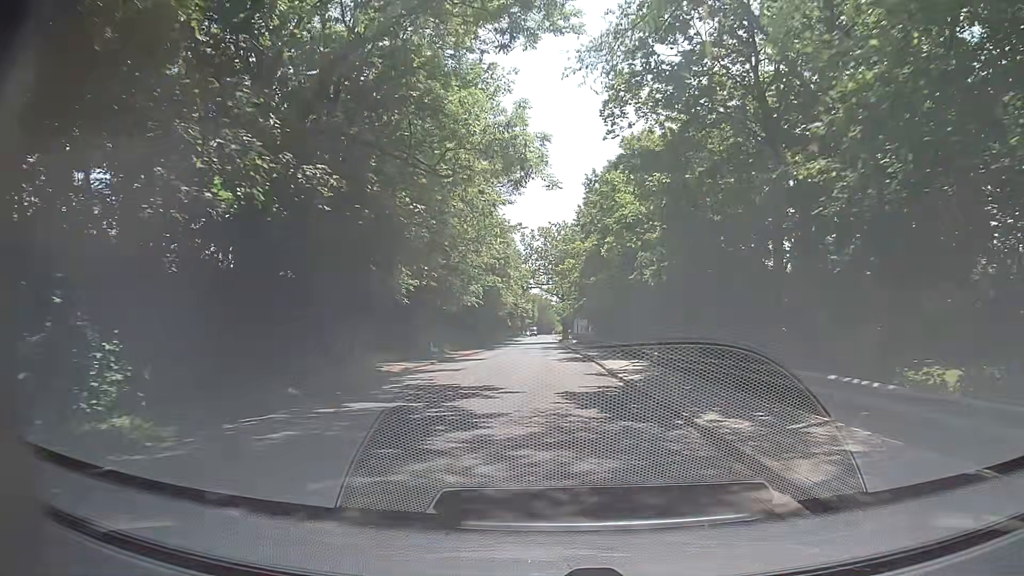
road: tertiary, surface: asphalt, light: Day
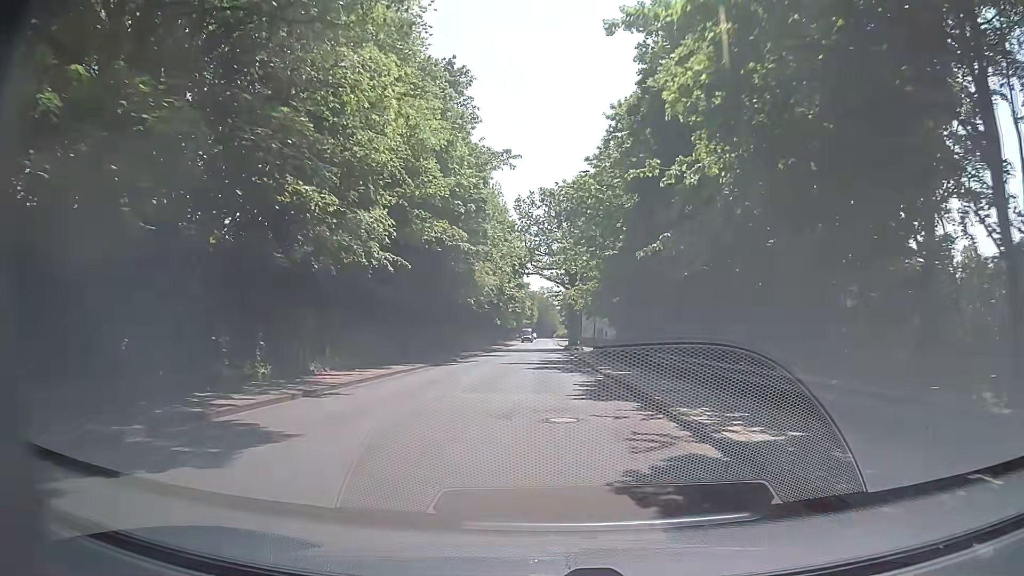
(0.0, +30.4) m; 0°
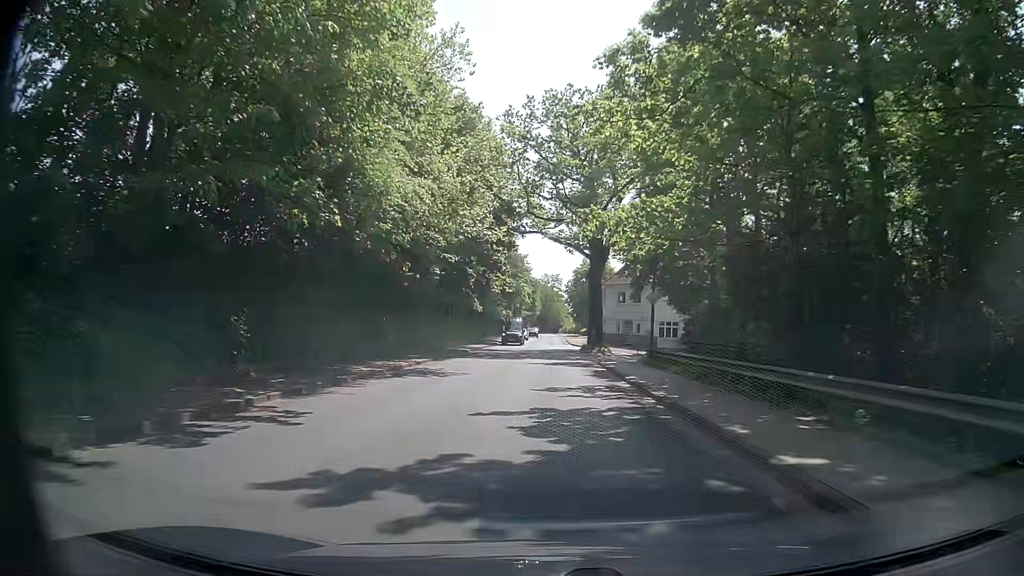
(+0.1, +30.5) m; +1°
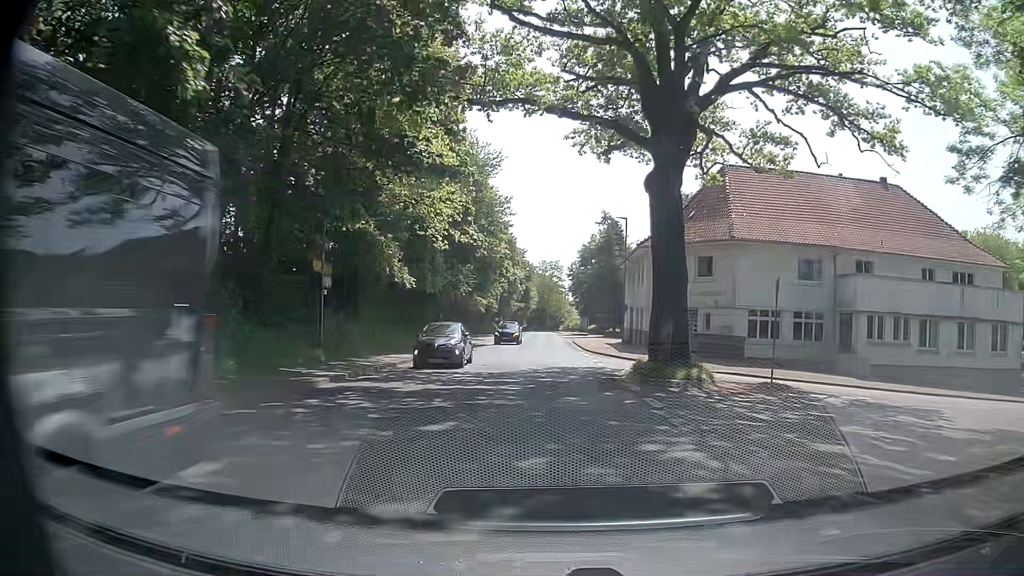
(-0.2, +30.6) m; 0°
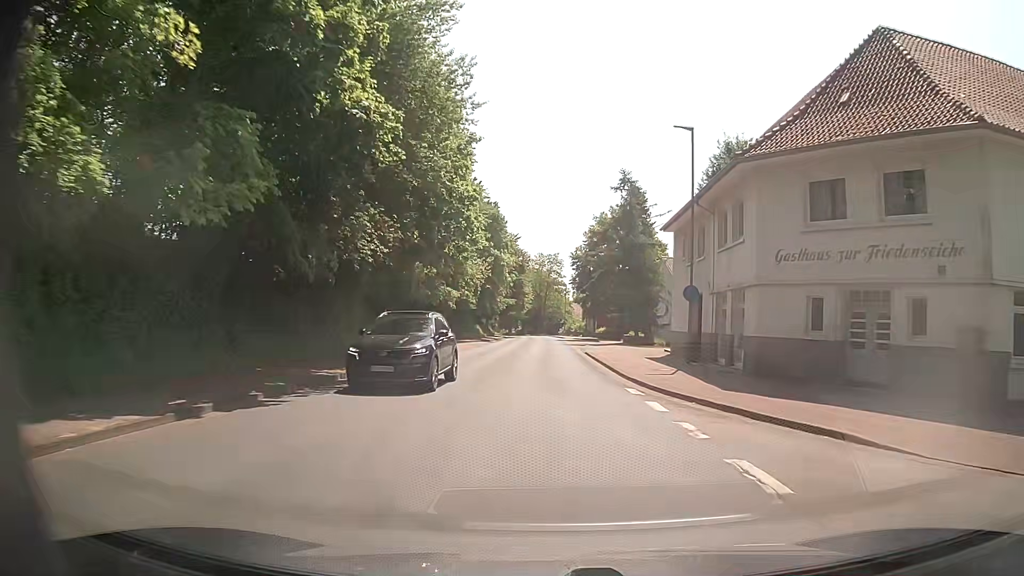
(-0.2, +22.9) m; 0°
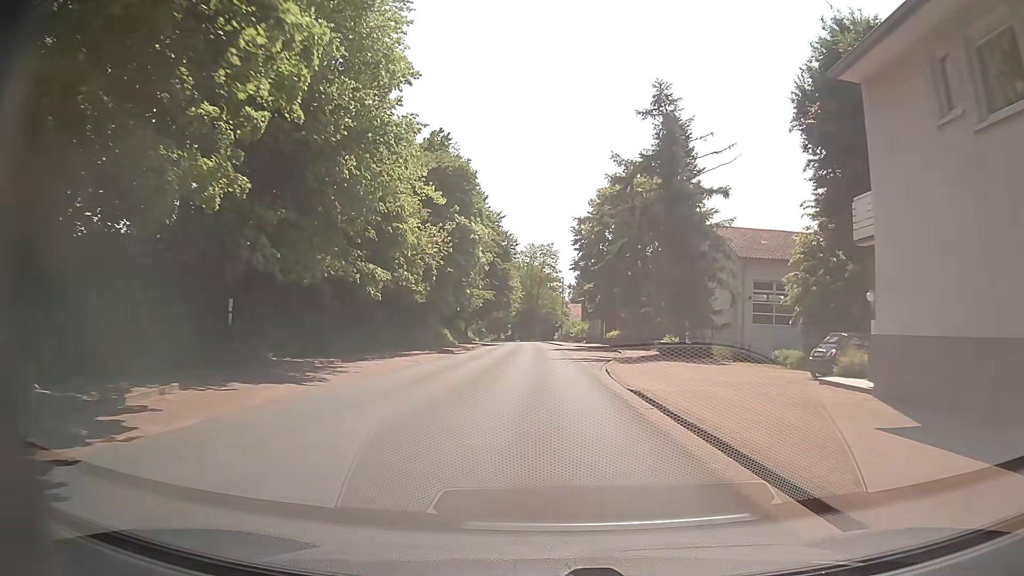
(-0.1, +22.8) m; +1°
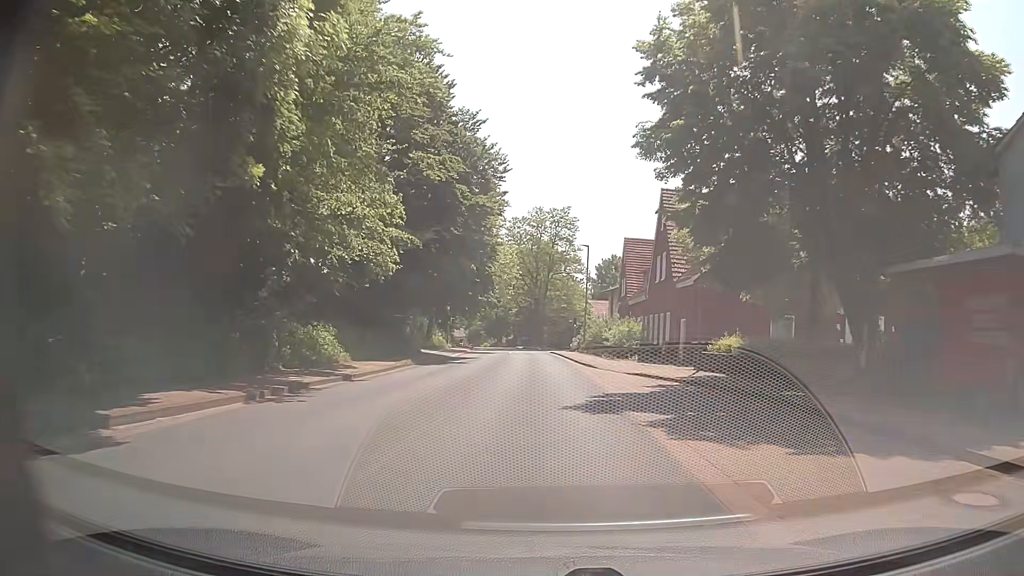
(-0.5, +38.0) m; -1°
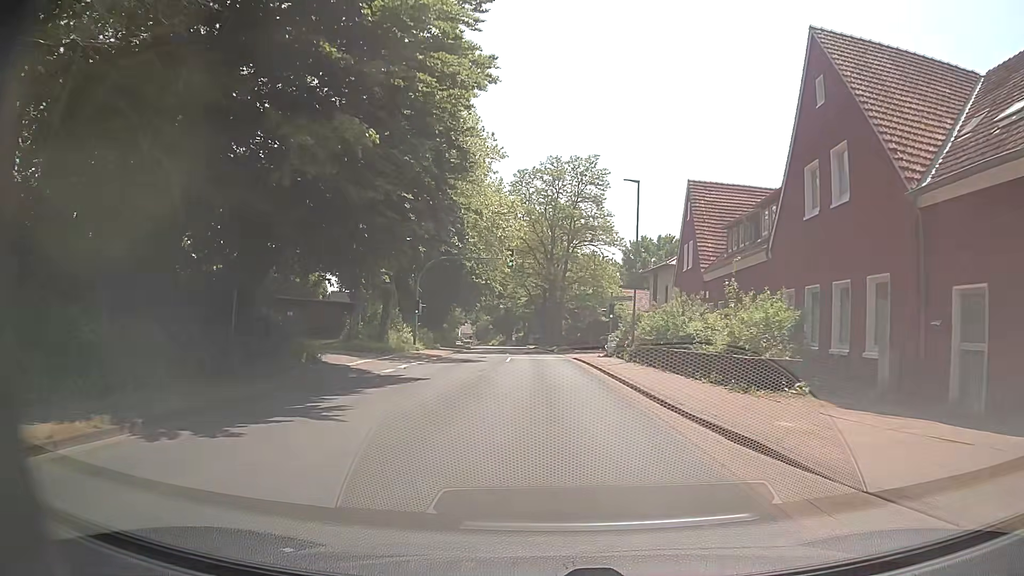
(-0.4, +22.8) m; -2°
(0, +10) (0, +20) (0, +30) (-1, +40) (-1, +50) (-2, +60) (-3, +70) (-3, +80) (-4, +90) (-5, +100) m
